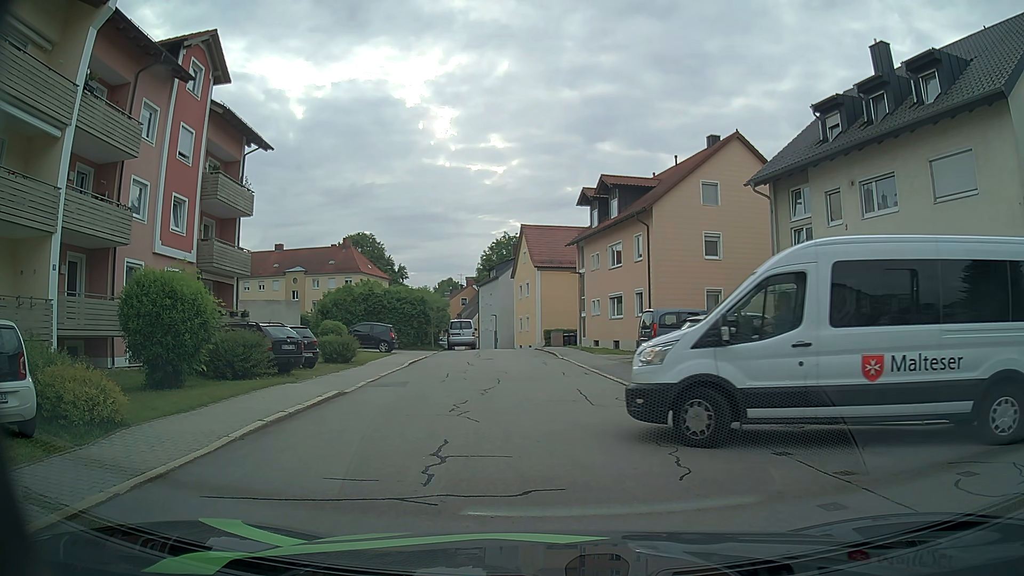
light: Day
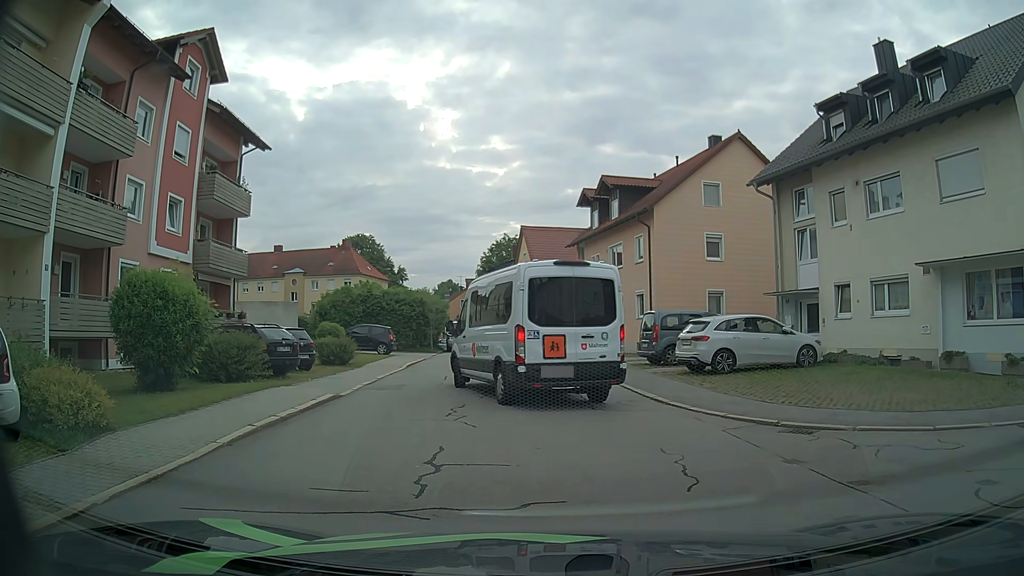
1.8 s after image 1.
(0.0, +0.3) m; 0°
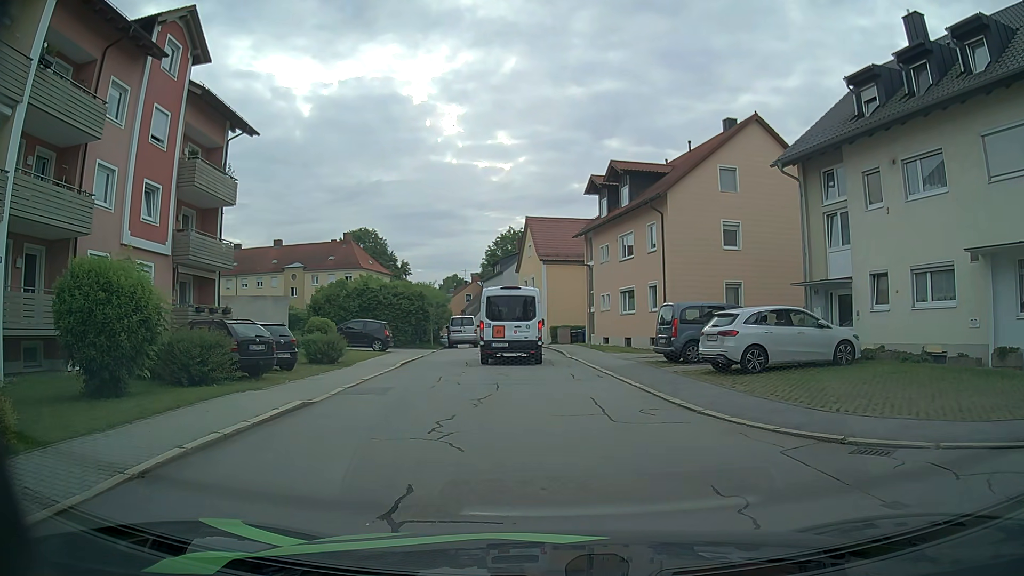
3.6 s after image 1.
(0.0, +2.2) m; -3°
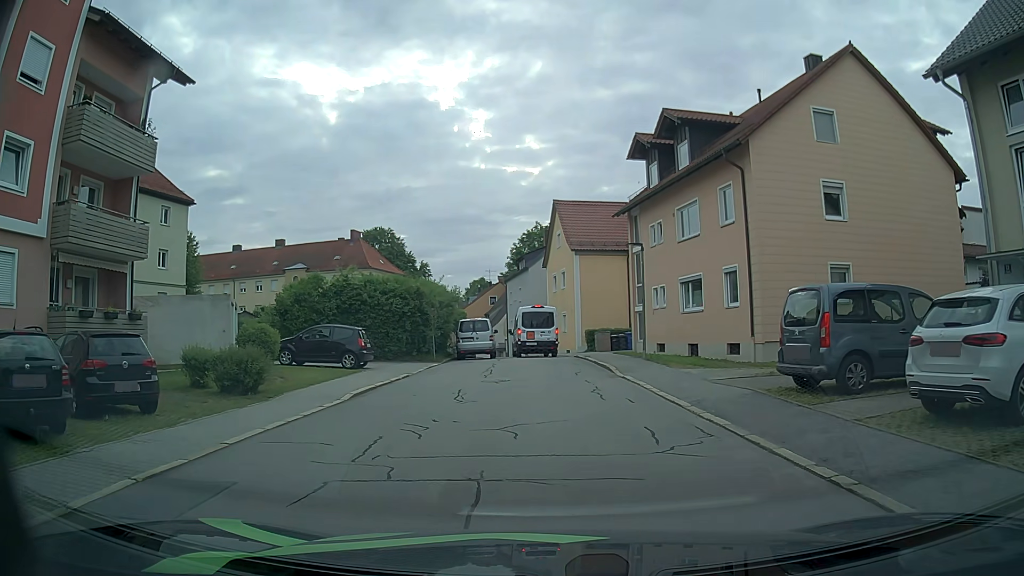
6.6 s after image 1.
(+0.1, +9.3) m; -1°
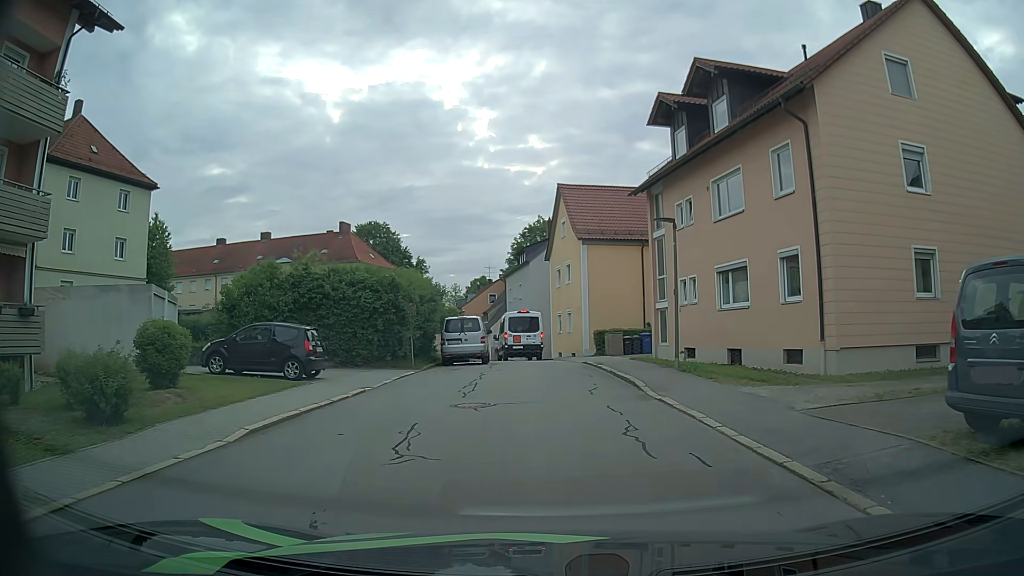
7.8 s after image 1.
(0.0, +5.5) m; +1°
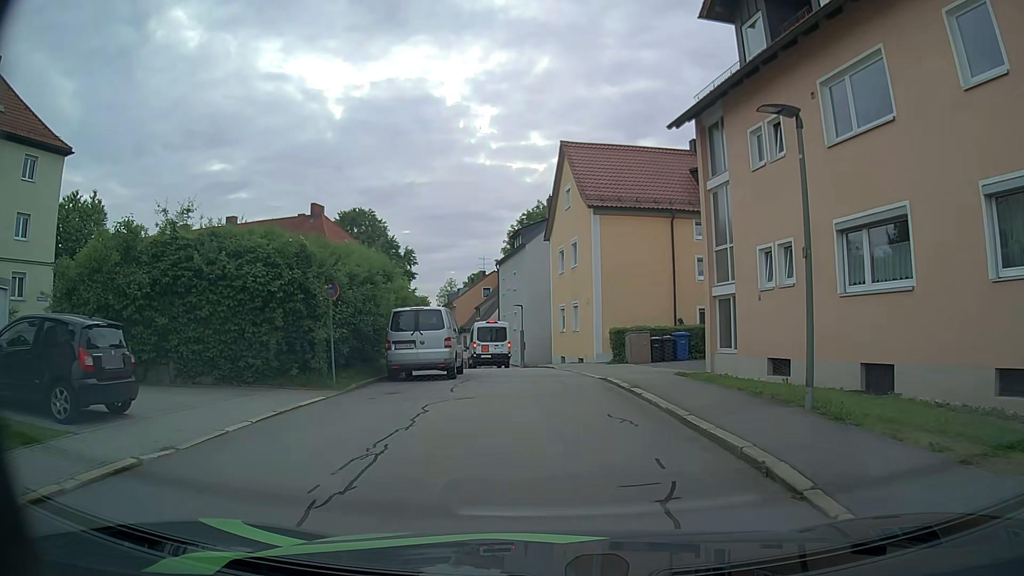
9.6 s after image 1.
(-0.1, +9.4) m; -1°
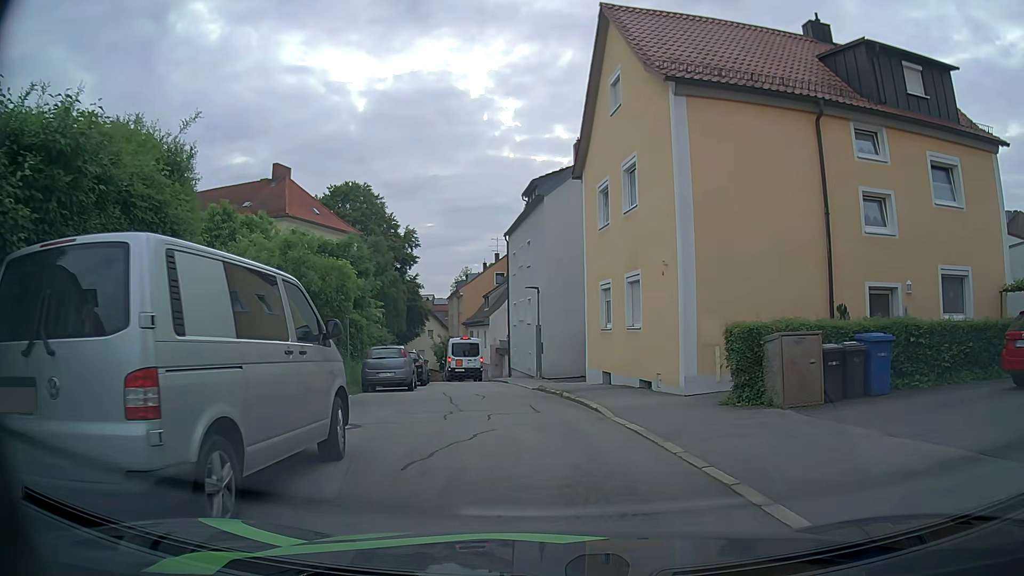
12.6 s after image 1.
(-0.2, +14.5) m; -2°
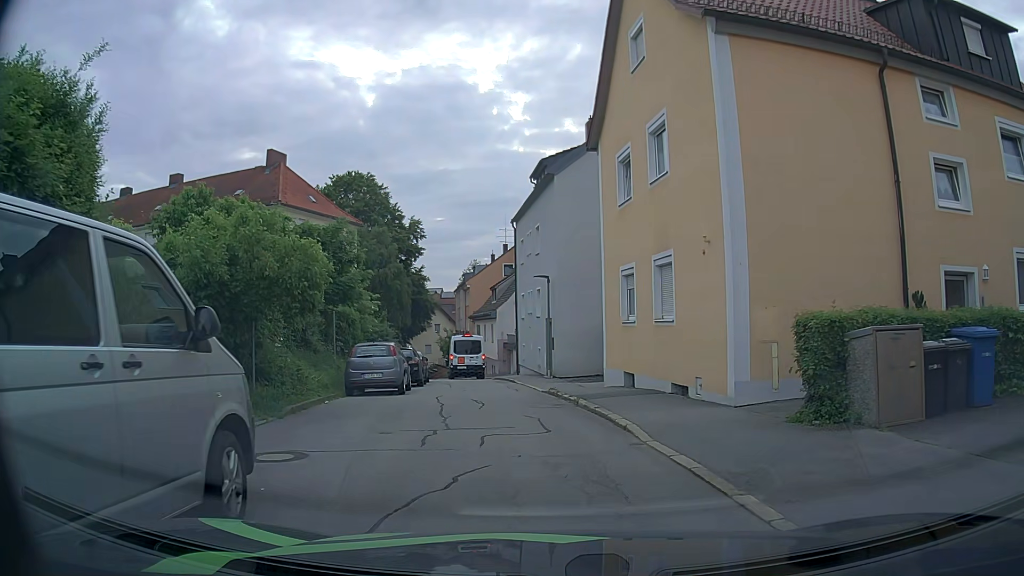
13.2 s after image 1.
(0.0, +2.9) m; -1°
